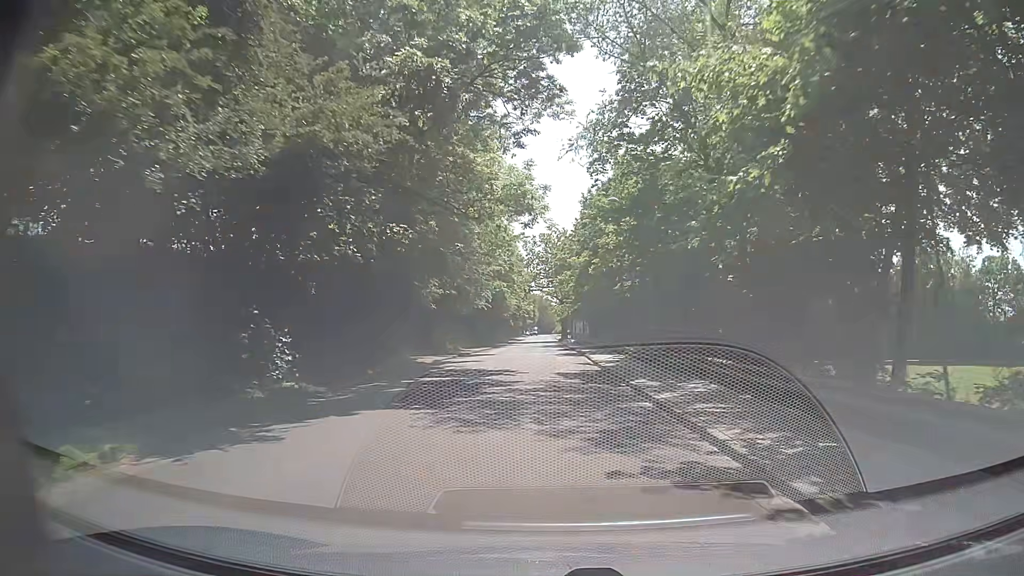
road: tertiary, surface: asphalt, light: Day
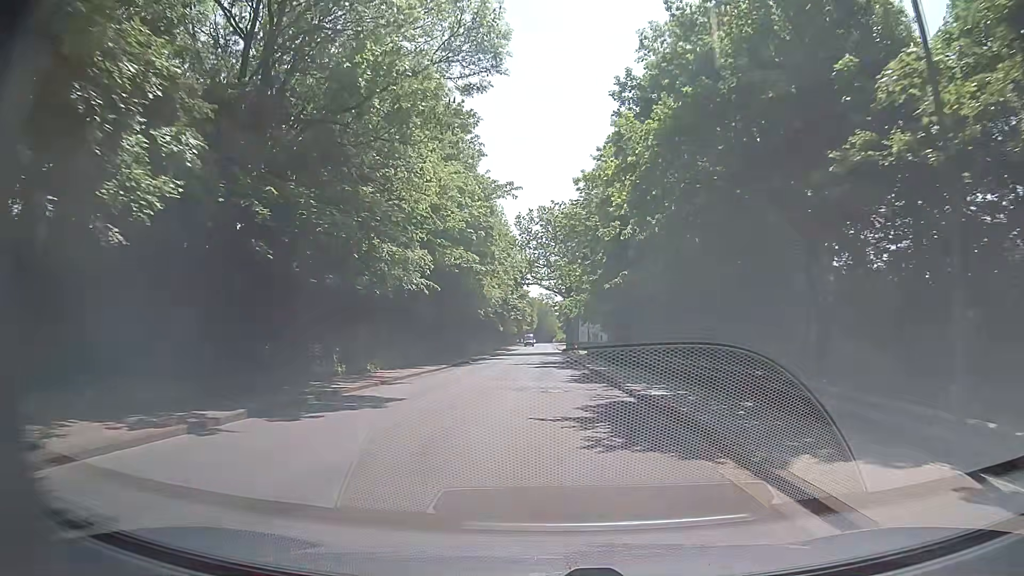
(0.0, +30.4) m; +1°
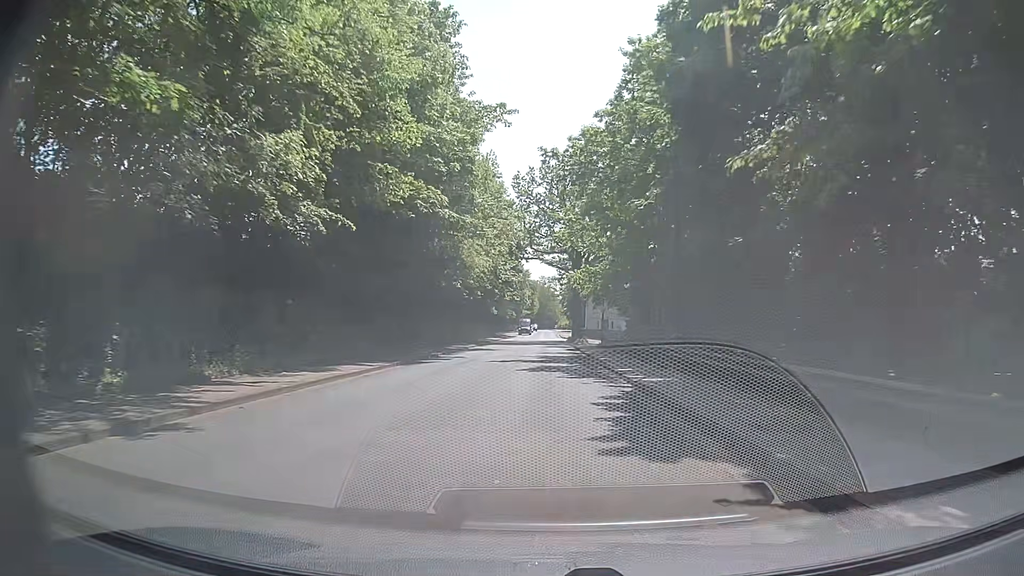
(-0.3, +15.2) m; -1°
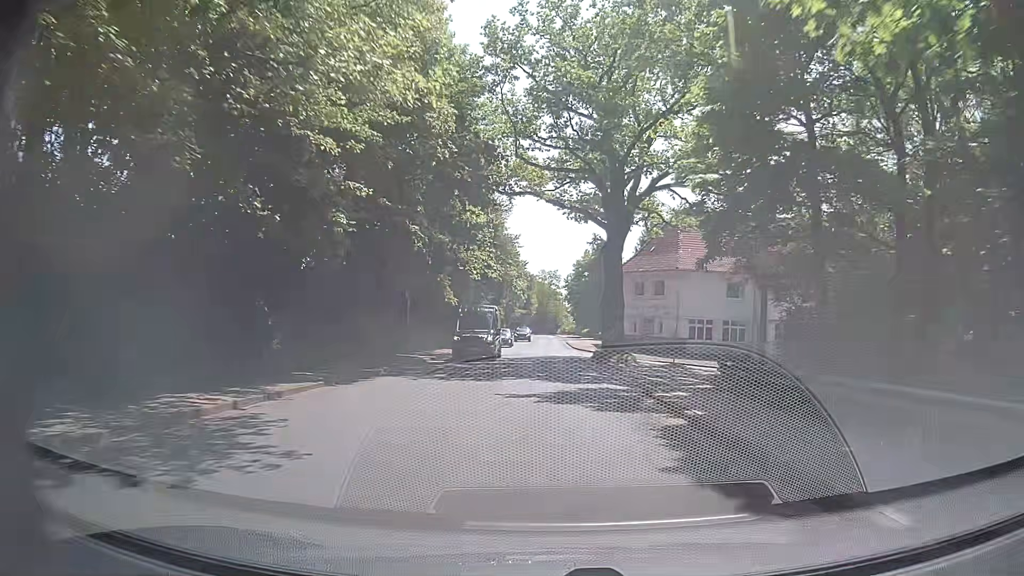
(+0.1, +38.1) m; +2°
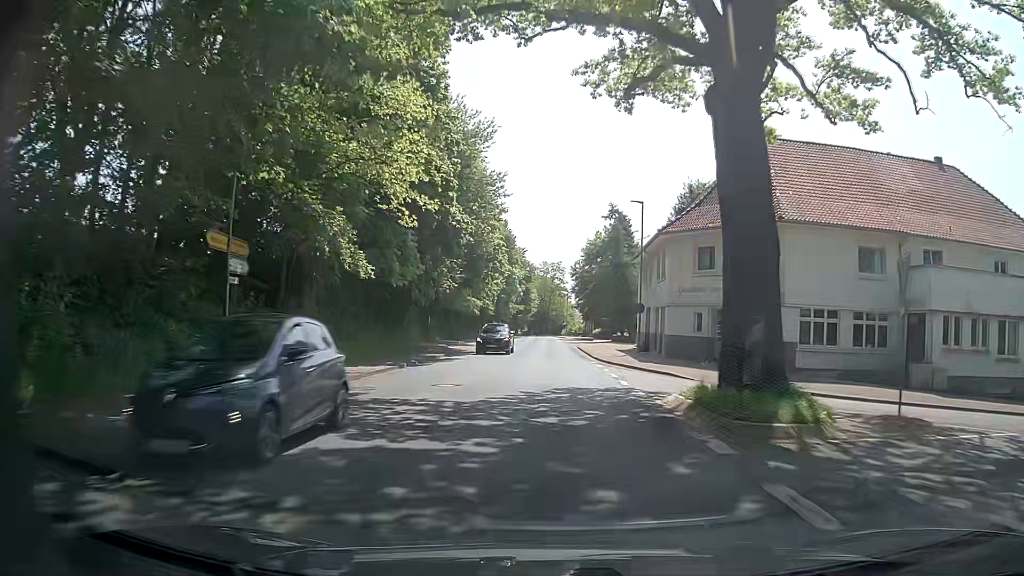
(-0.6, +22.9) m; -2°
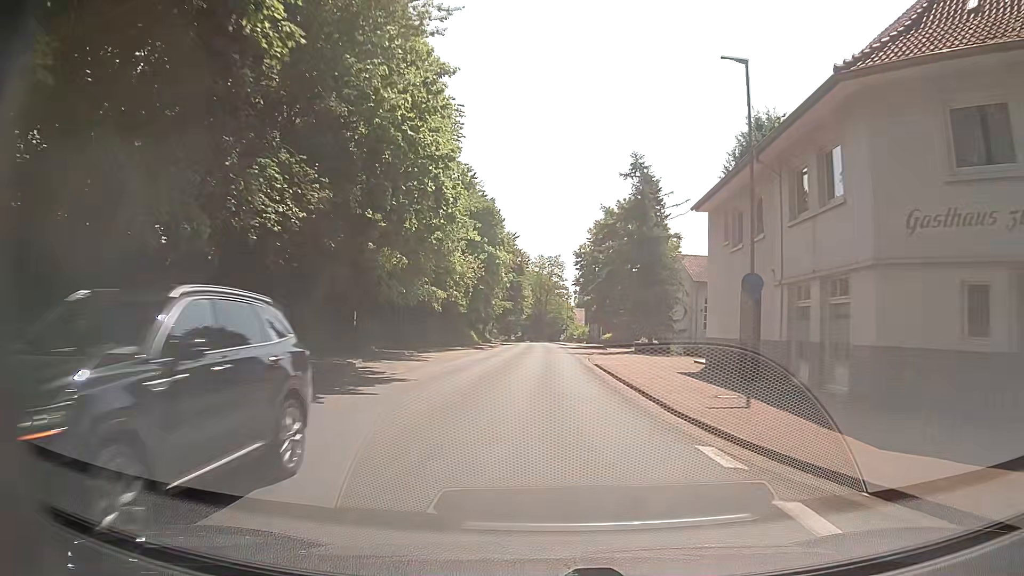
(+0.2, +22.9) m; 0°
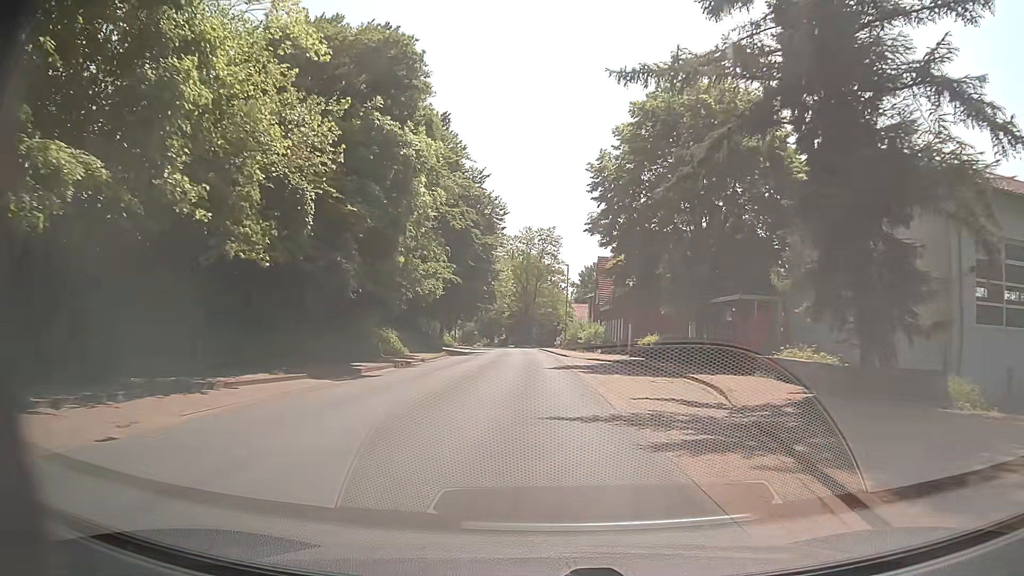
(+0.6, +37.9) m; +1°
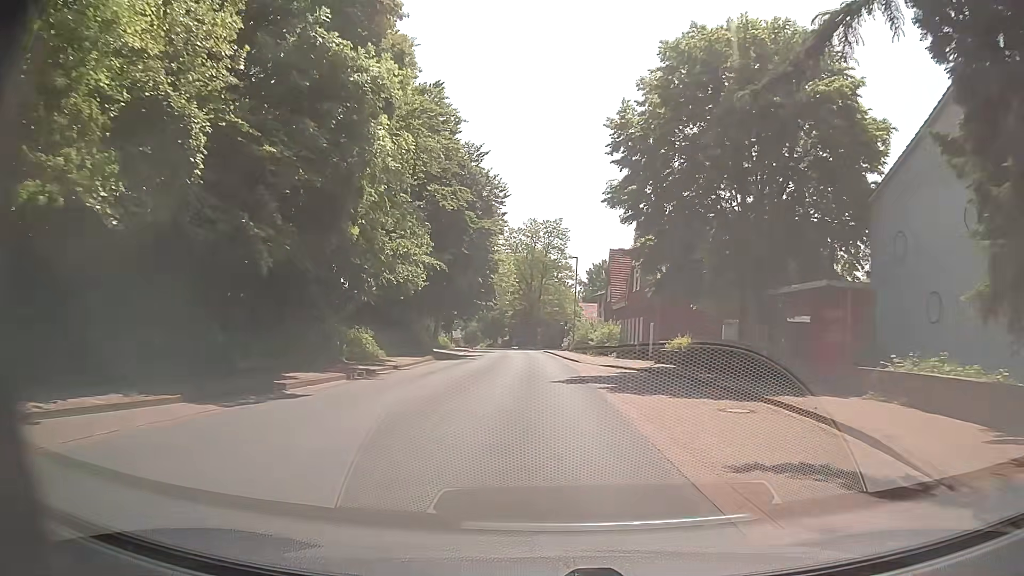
(-0.1, +7.6) m; -1°
(0, +10) (0, +20) (0, +30) (-1, +40) (-1, +50) (-2, +60) (-2, +70) (-3, +80) (-4, +90) (-5, +100) m
